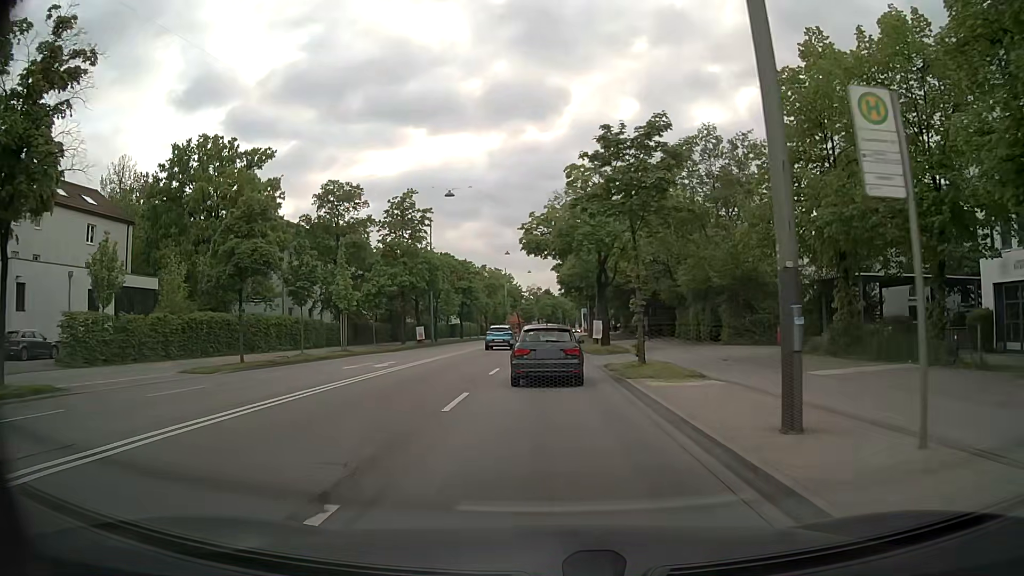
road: primary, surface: asphalt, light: Day
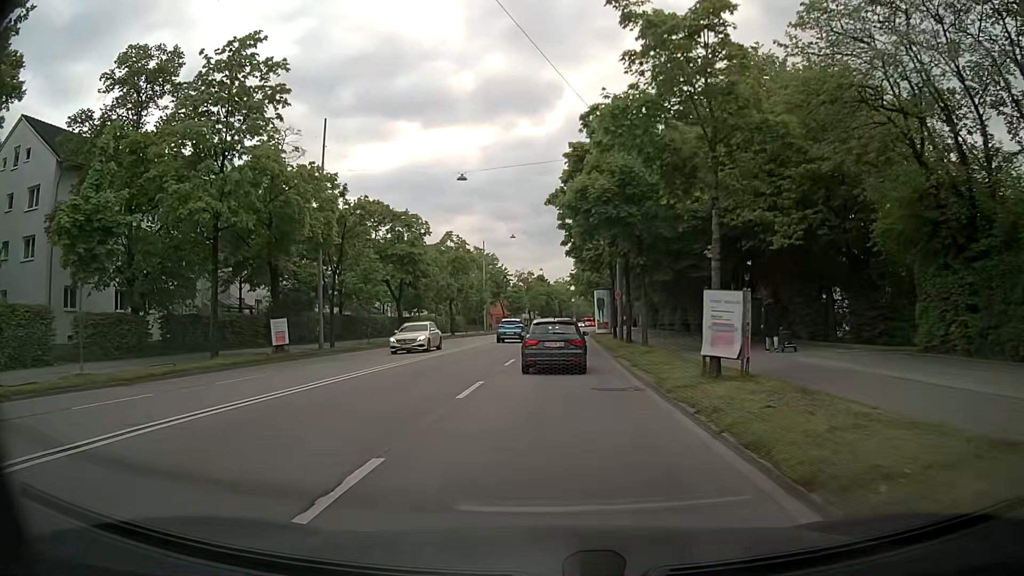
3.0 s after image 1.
(0.0, +35.1) m; +1°
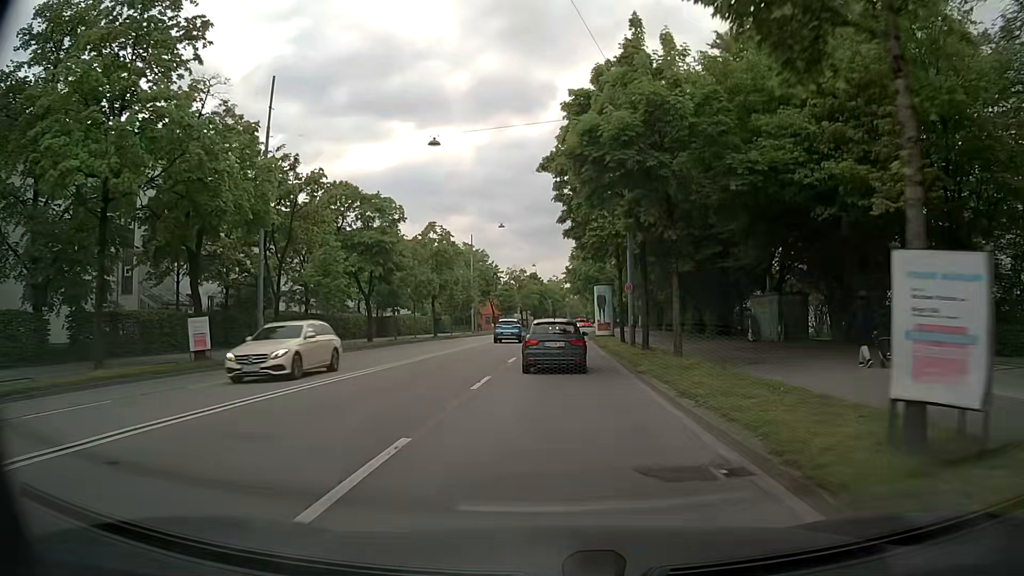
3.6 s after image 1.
(0.0, +7.6) m; 0°
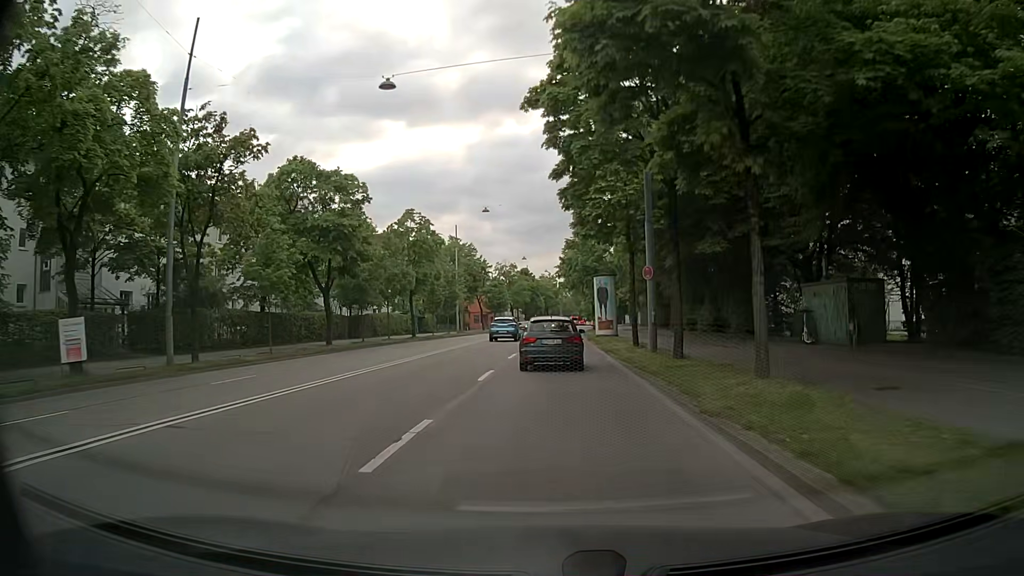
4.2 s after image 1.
(+0.1, +7.7) m; +1°
